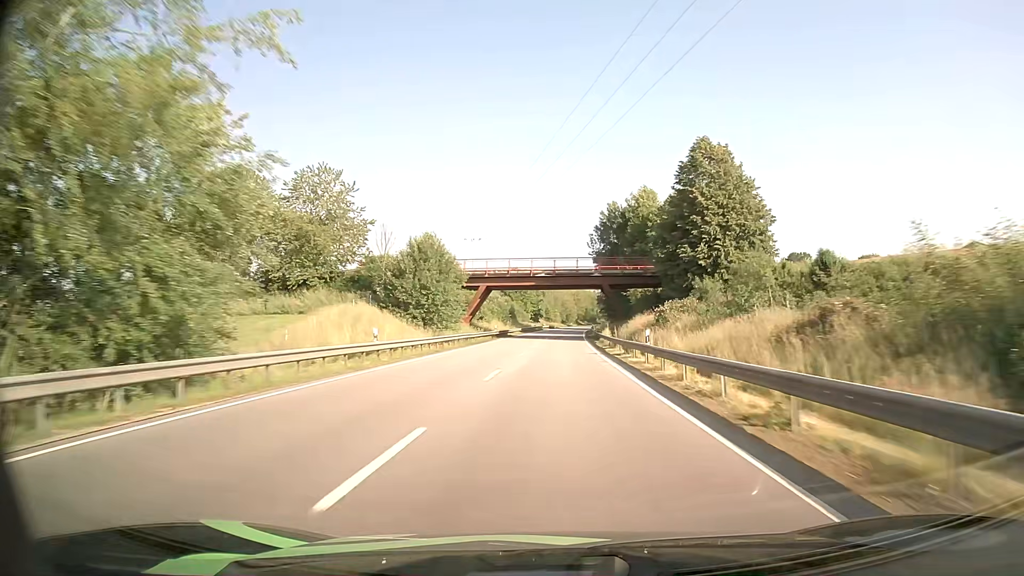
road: primary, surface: asphalt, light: Day
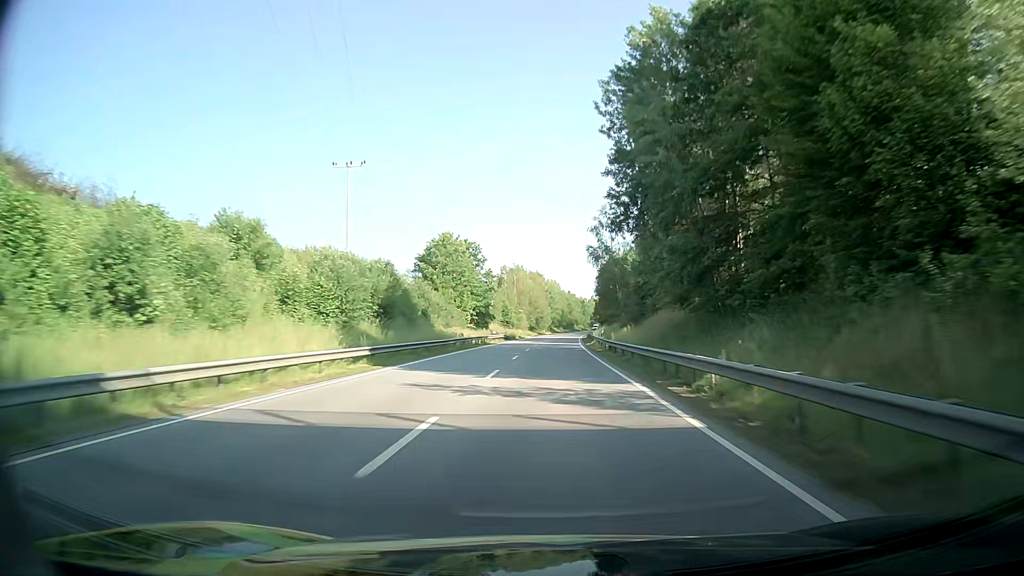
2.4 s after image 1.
(+1.5, +69.5) m; +2°
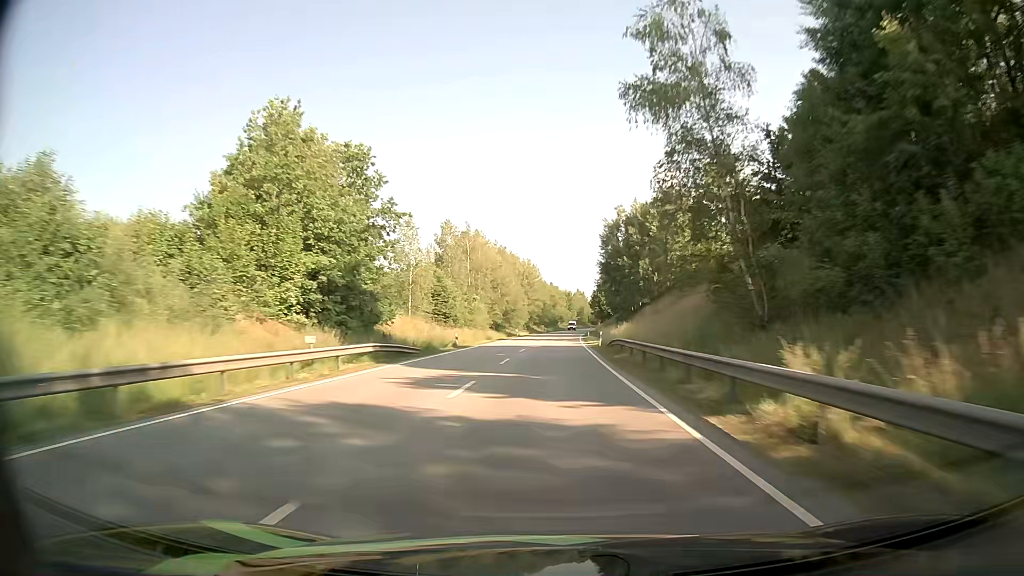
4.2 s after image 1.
(+0.9, +52.2) m; +2°
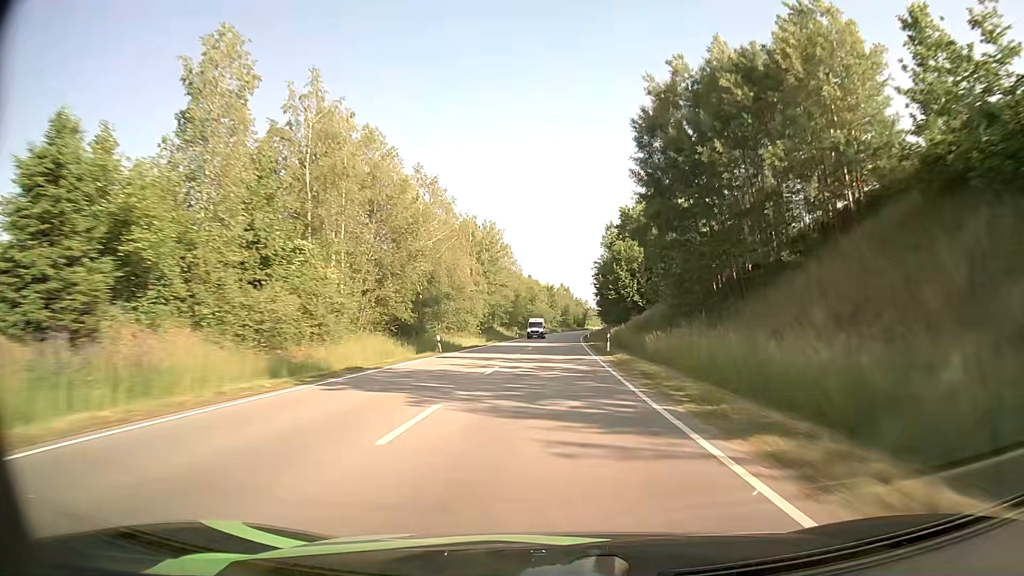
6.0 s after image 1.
(+0.8, +52.2) m; +2°
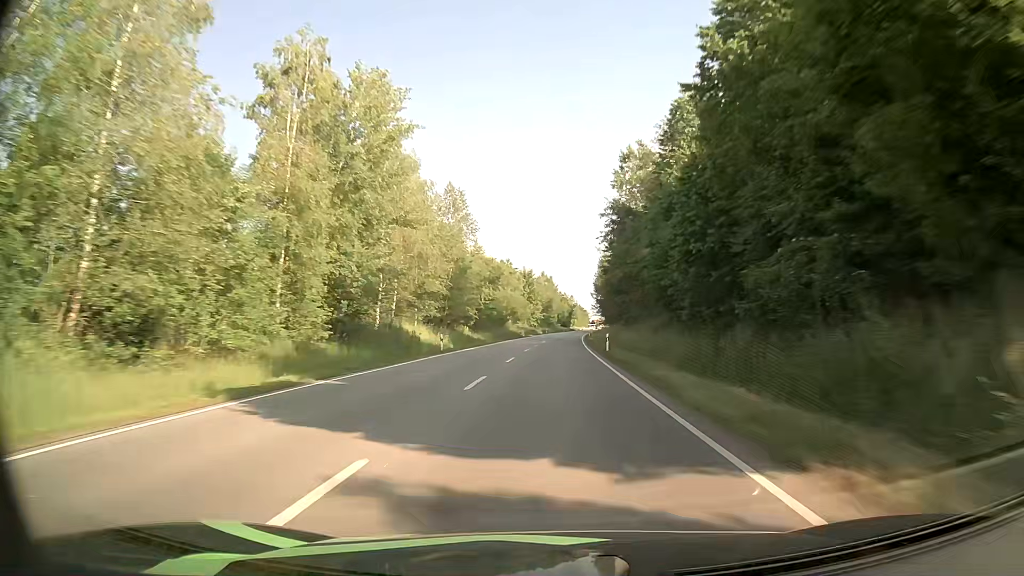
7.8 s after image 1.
(+0.7, +52.2) m; +2°
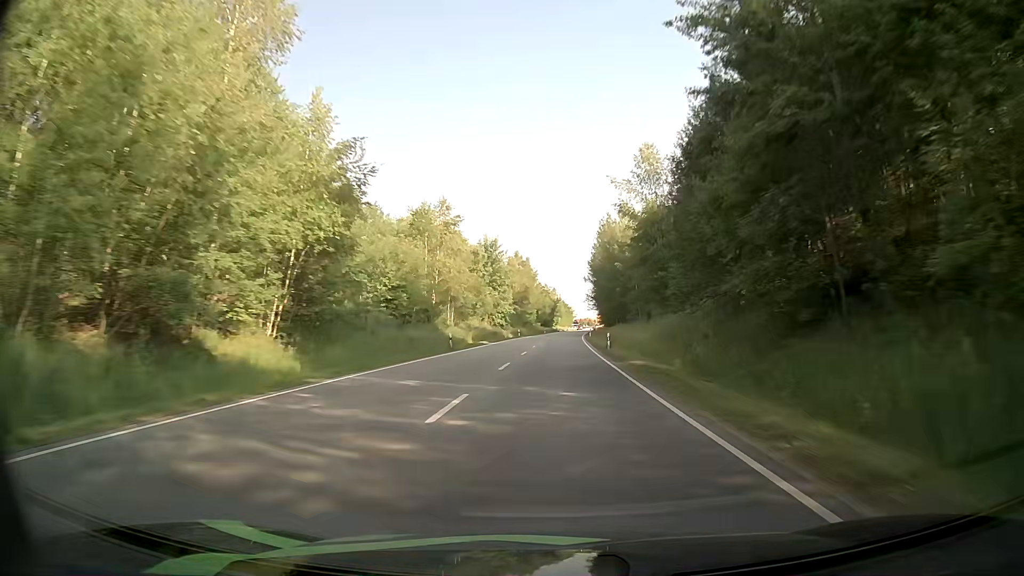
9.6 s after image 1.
(+0.7, +52.2) m; +1°
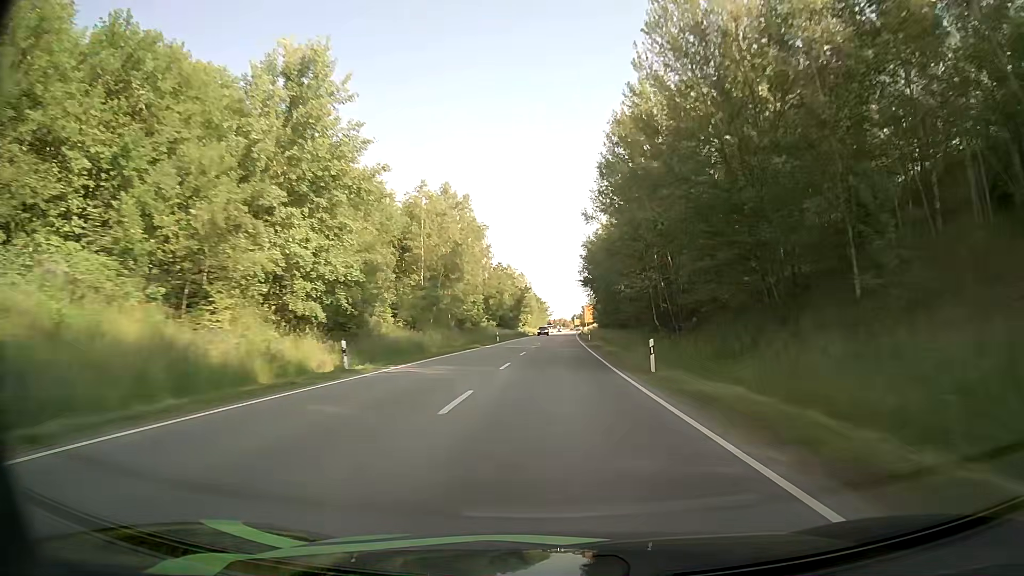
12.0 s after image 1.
(+1.9, +69.6) m; +3°
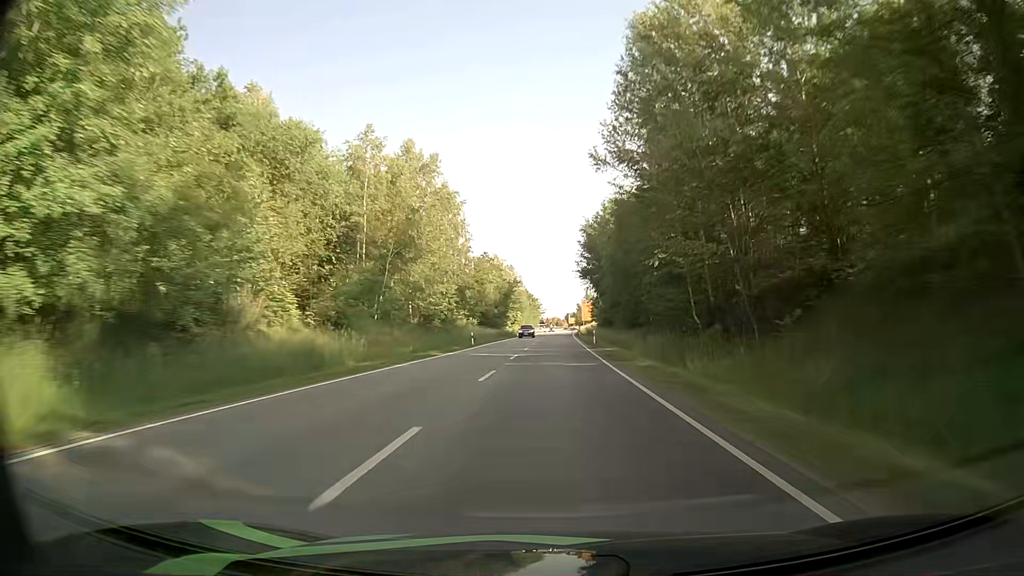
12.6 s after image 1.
(+0.1, +17.4) m; +1°
(0, +10) (0, +20) (0, +30) (0, +40) (0, +50) (+1, +60) (+1, +70) (+1, +80) (+1, +90) (+2, +100) m
